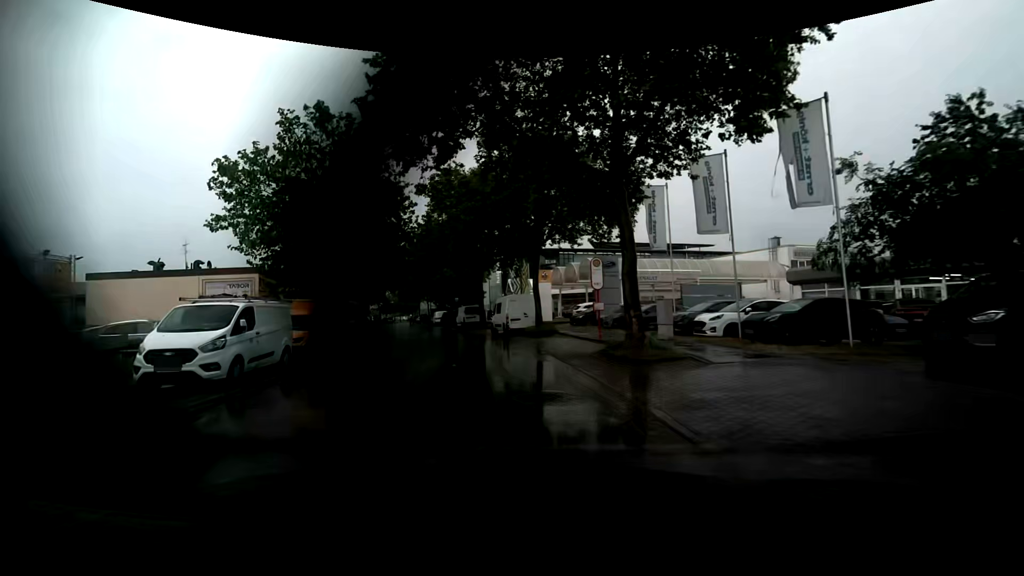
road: tertiary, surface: asphalt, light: Day
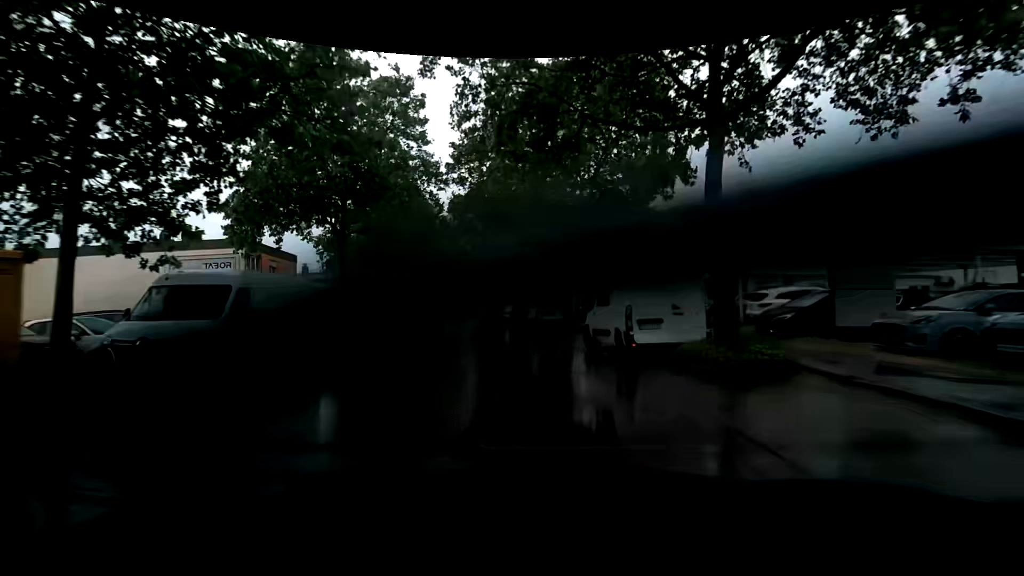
(-1.9, +17.8) m; -10°
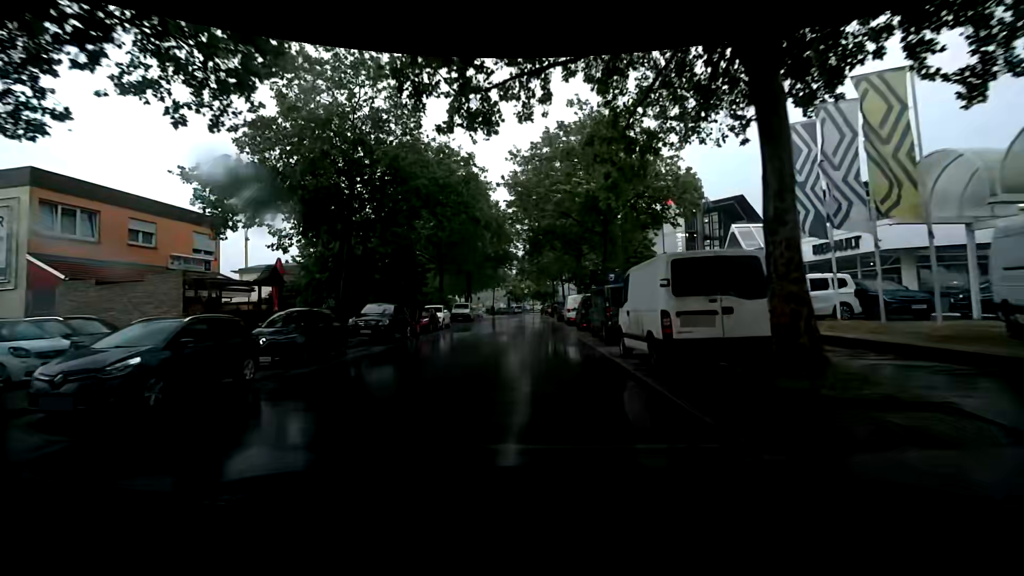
(-1.0, +19.2) m; -5°
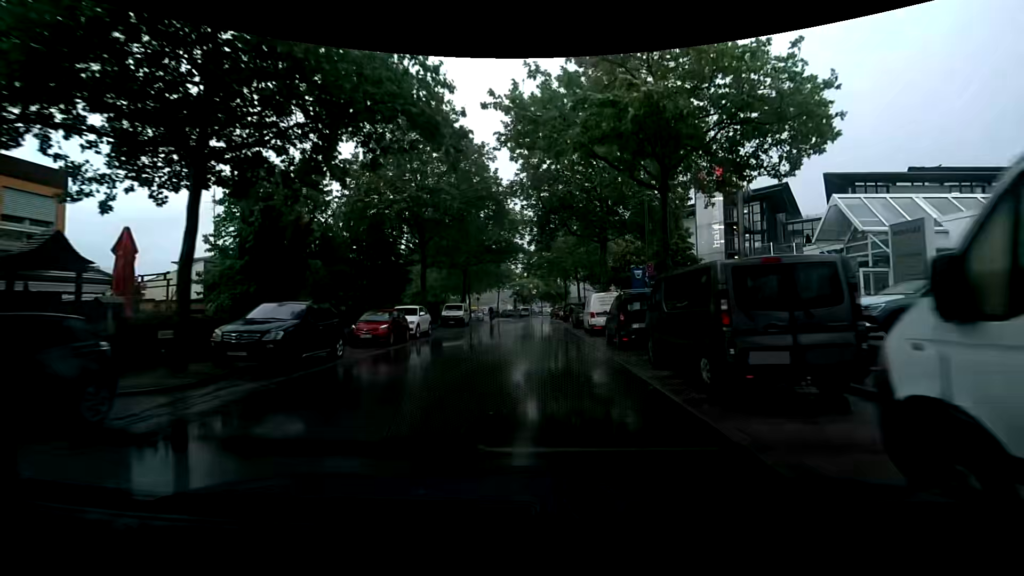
(-0.2, +9.5) m; -4°
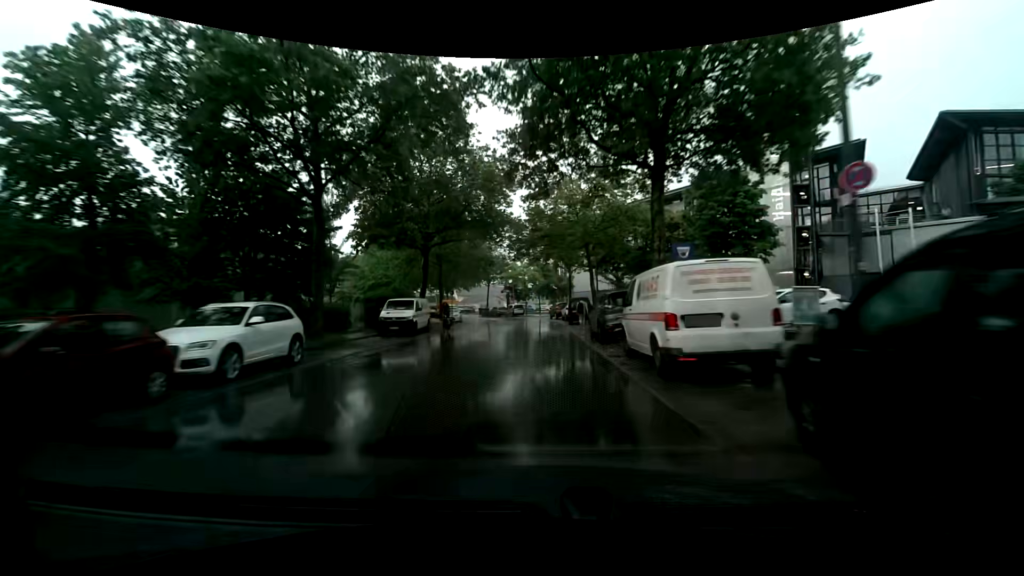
(-0.1, +14.8) m; -1°
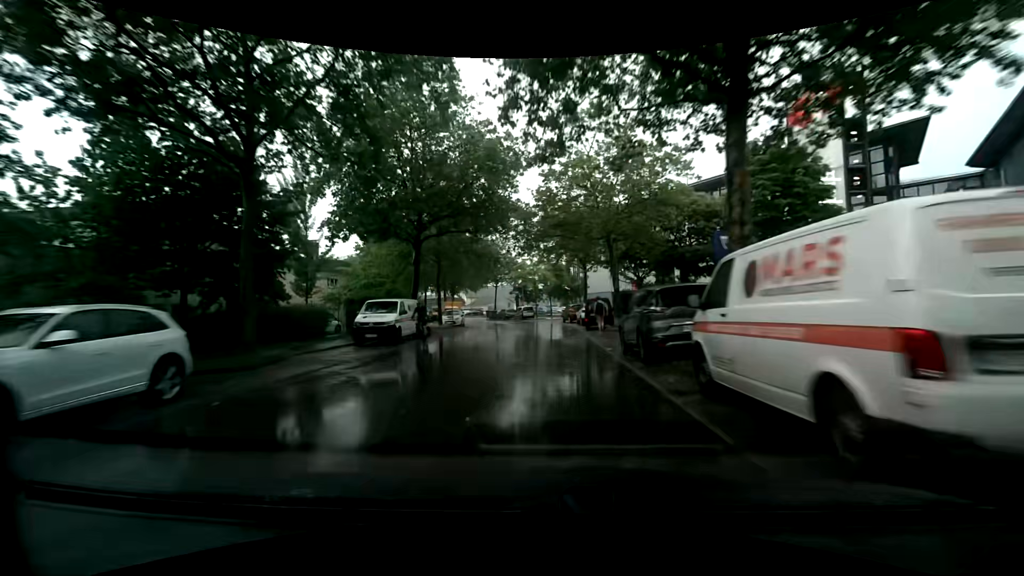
(0.0, +5.0) m; 0°
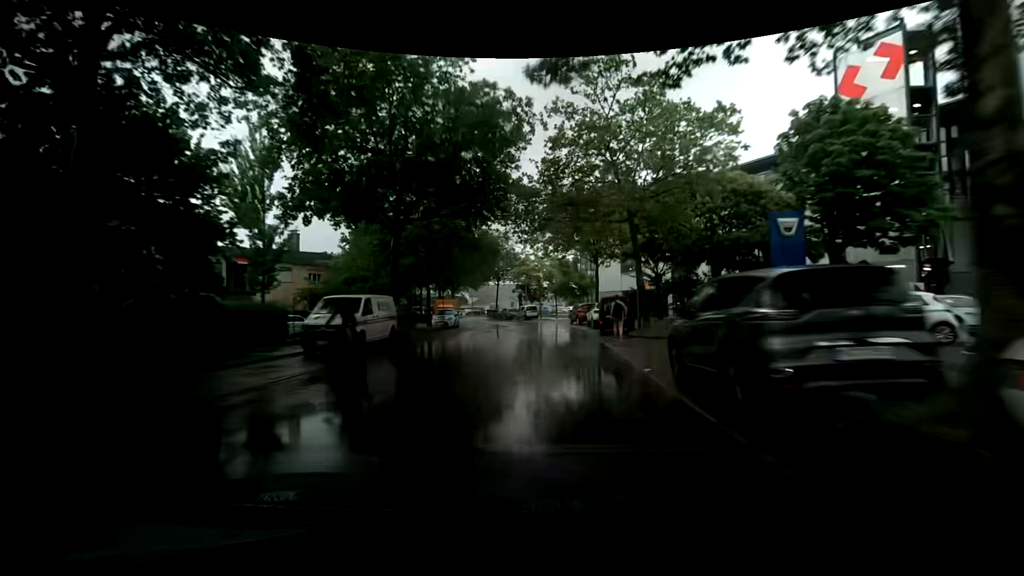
(0.0, +5.0) m; -1°
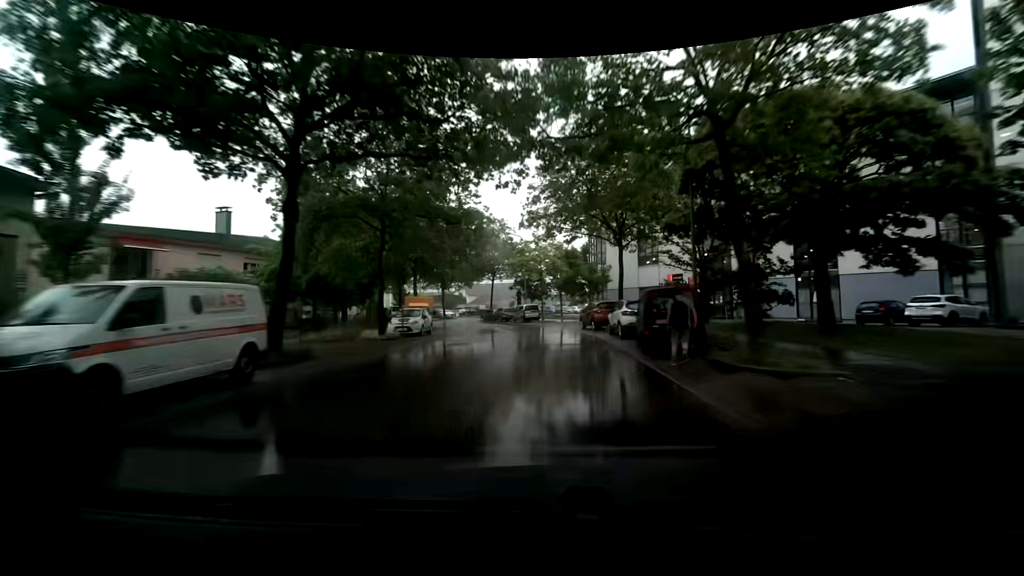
(-0.3, +9.9) m; -2°
(0, +10) (+1, +20) (+1, +30) (0, +40) (-3, +50) (-7, +59) (-11, +68) (-17, +76) (-24, +83) (-31, +90) m
